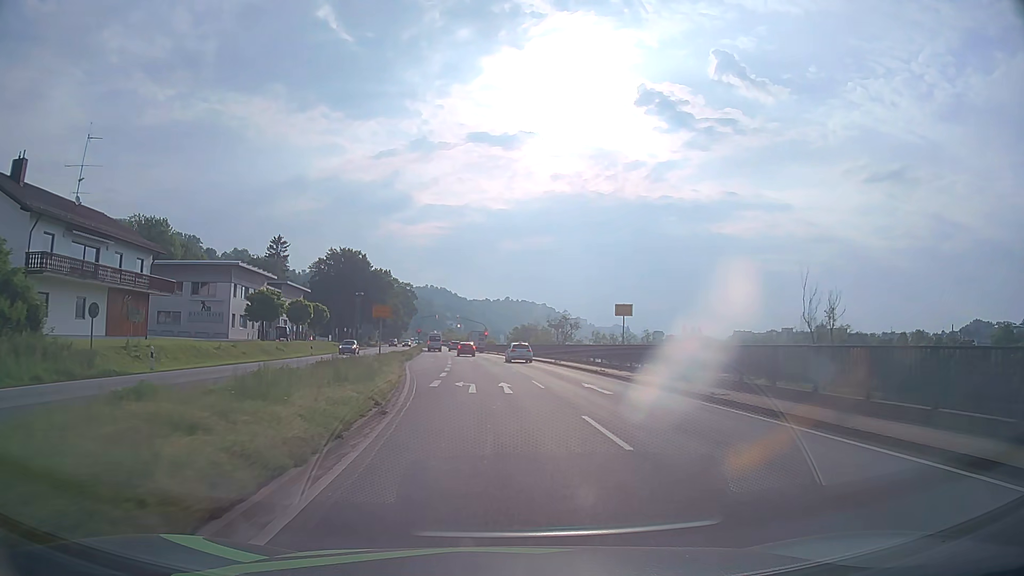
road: primary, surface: asphalt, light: Day
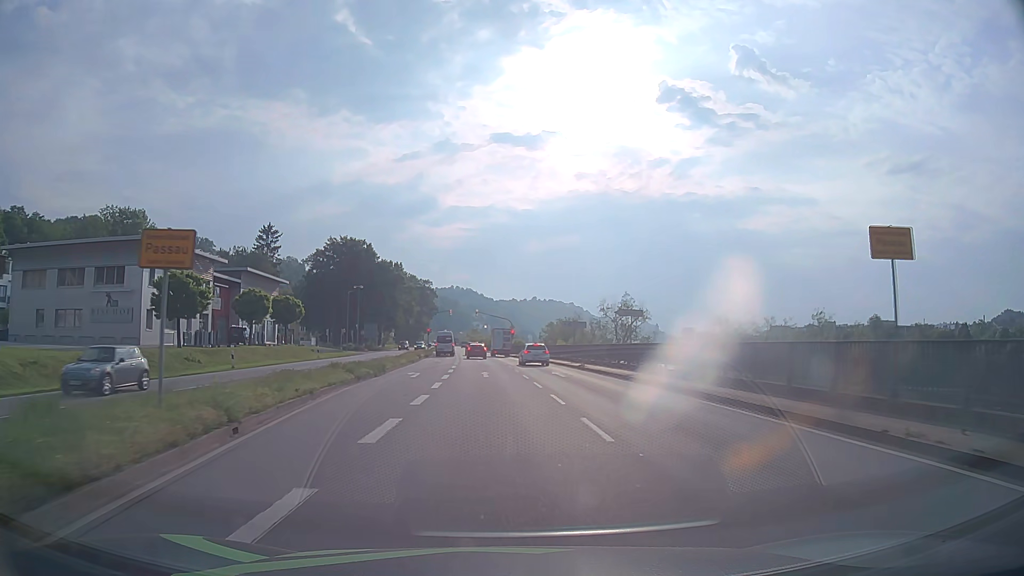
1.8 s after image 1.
(-0.5, +23.3) m; -3°
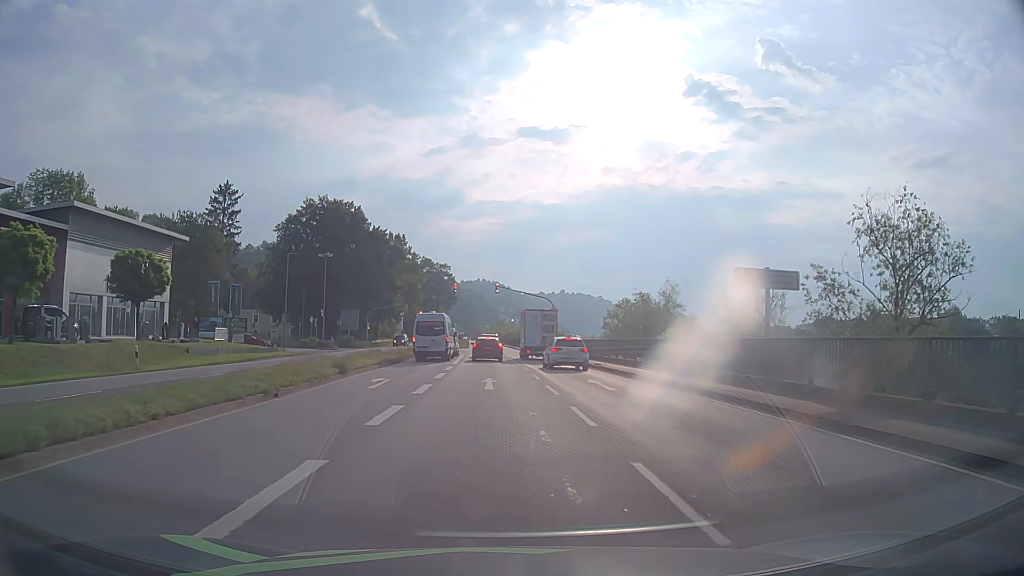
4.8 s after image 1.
(-0.6, +34.4) m; -2°
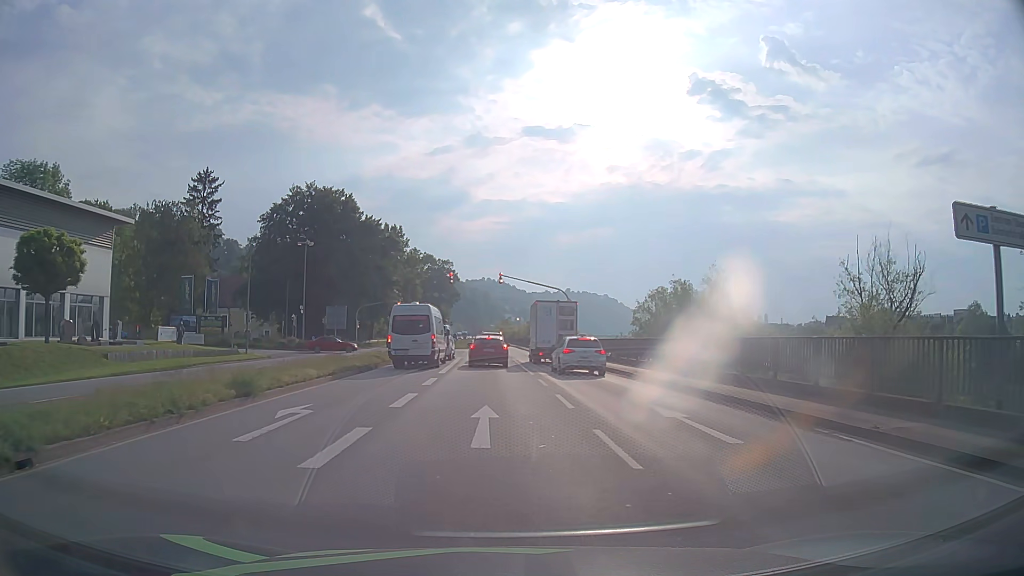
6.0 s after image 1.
(0.0, +9.1) m; -1°
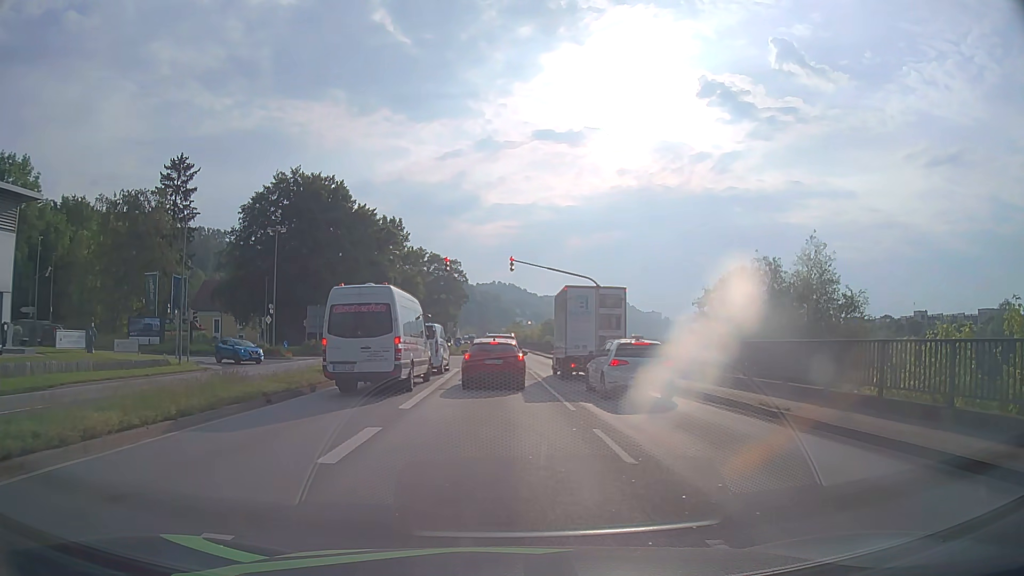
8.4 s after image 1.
(0.0, +11.2) m; -1°
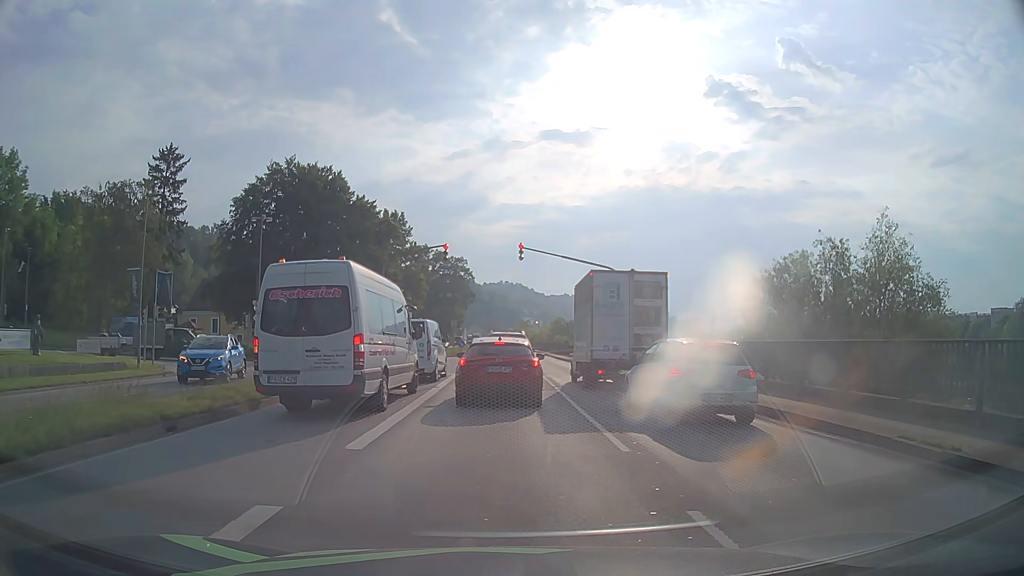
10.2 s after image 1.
(0.0, +5.0) m; -1°
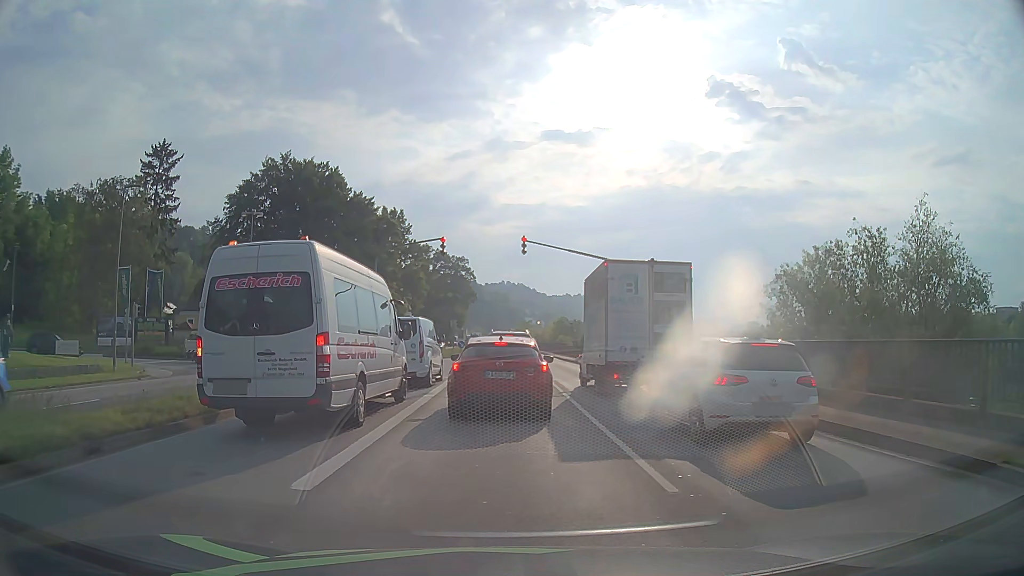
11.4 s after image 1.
(0.0, +2.3) m; +2°
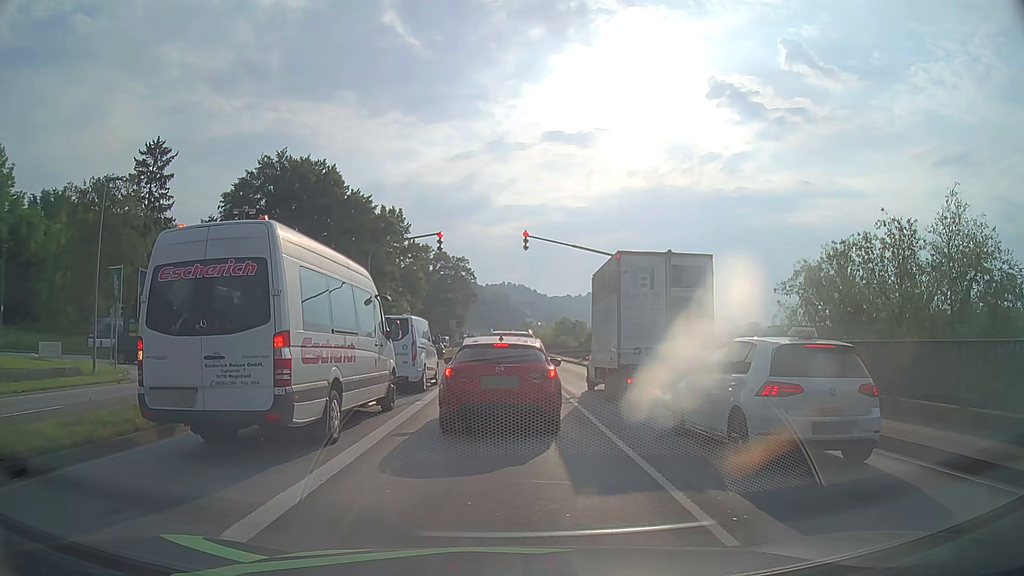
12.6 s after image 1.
(0.0, +1.6) m; -1°
(0, +10) (0, +20) (0, +30) (0, +40) (0, +50) (0, +60) (0, +70) (0, +80) (0, +90) (0, +100) m
